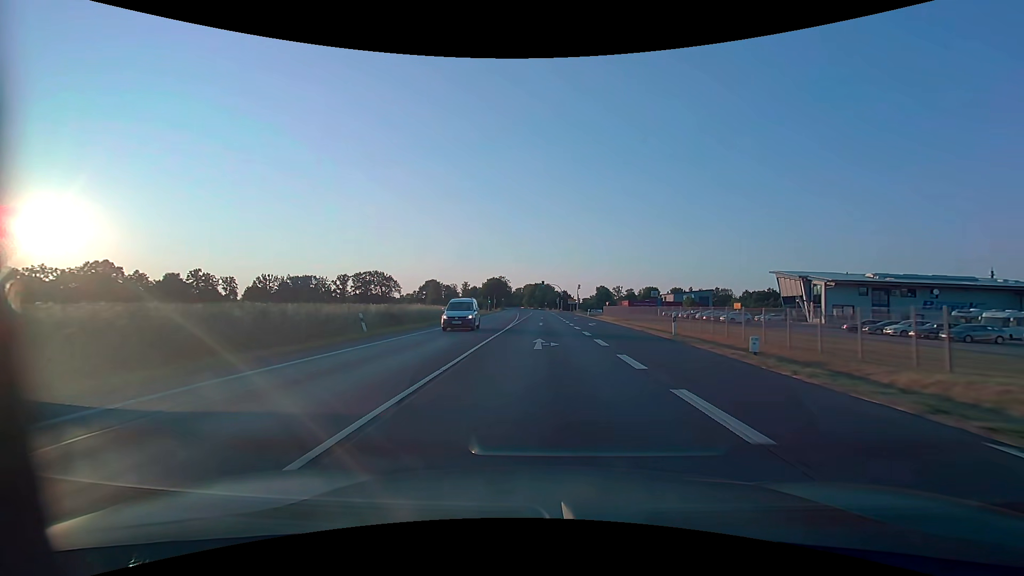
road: primary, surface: asphalt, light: Day
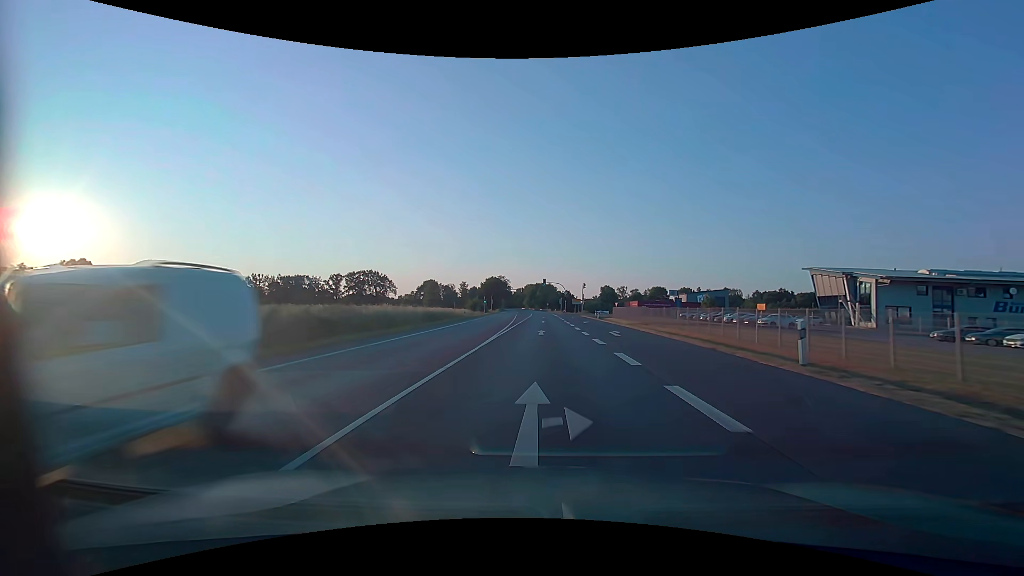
(0.0, +11.6) m; 0°
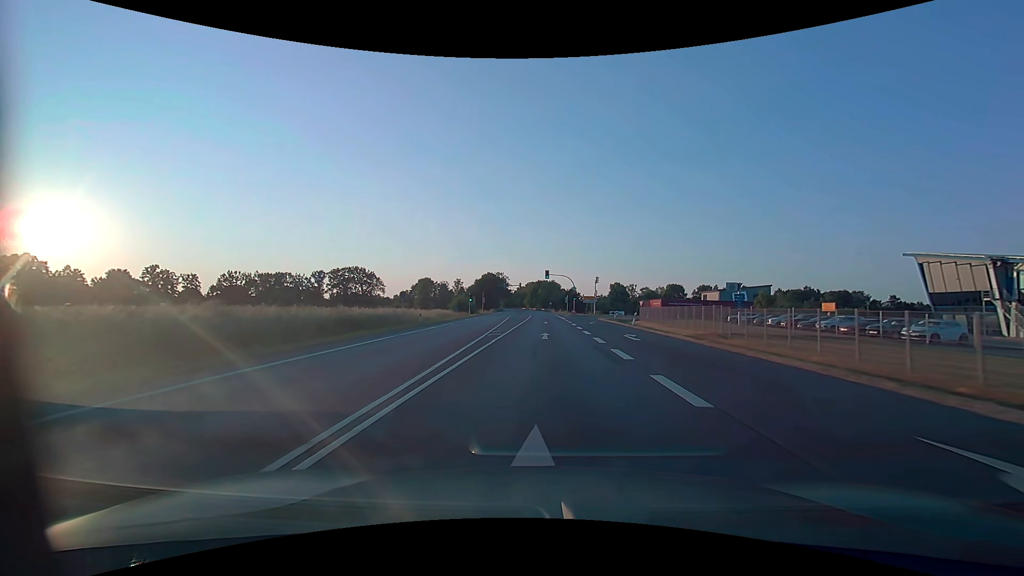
(-0.1, +23.3) m; 0°
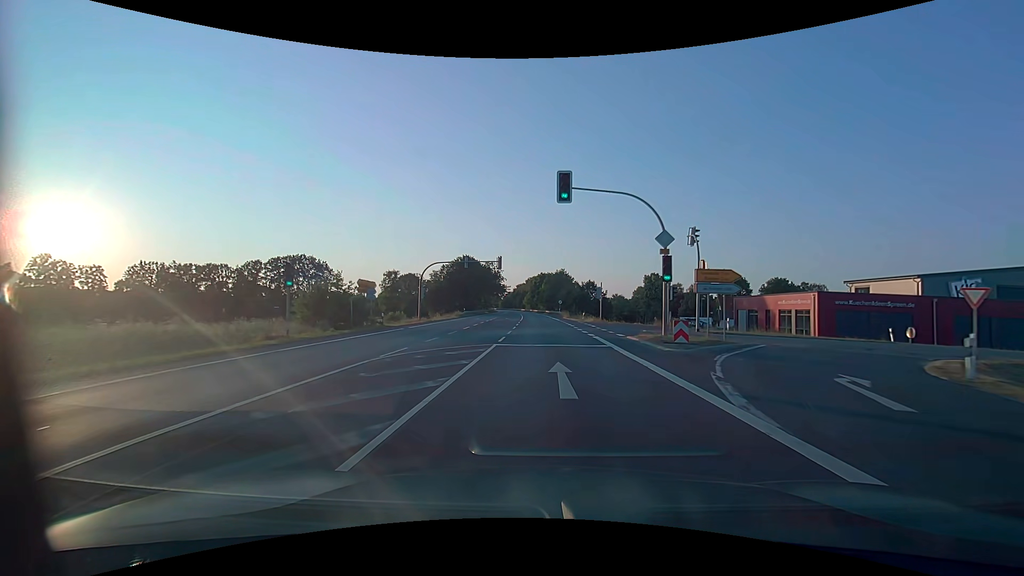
(-0.2, +58.1) m; -1°
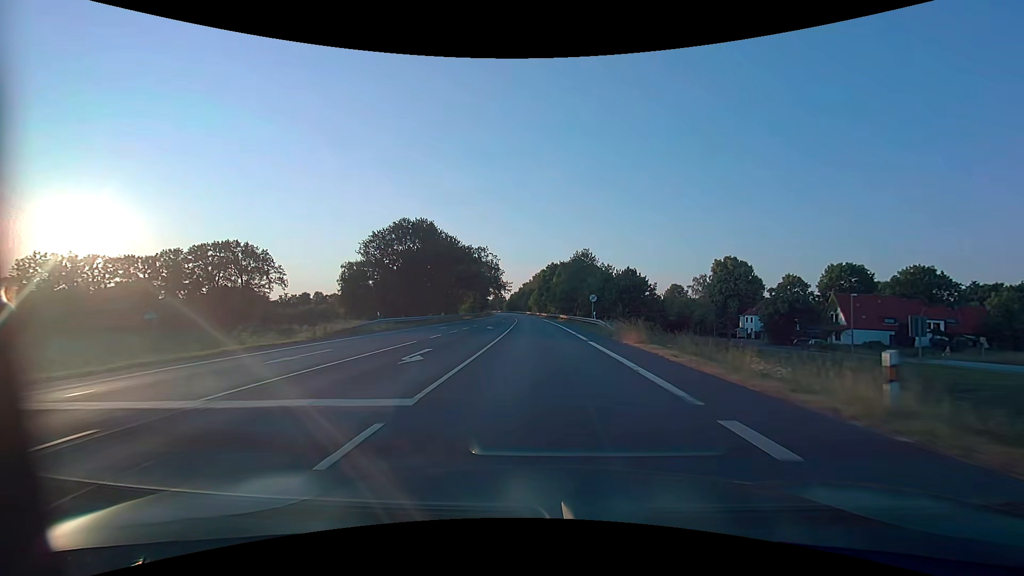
(-0.4, +47.3) m; -1°
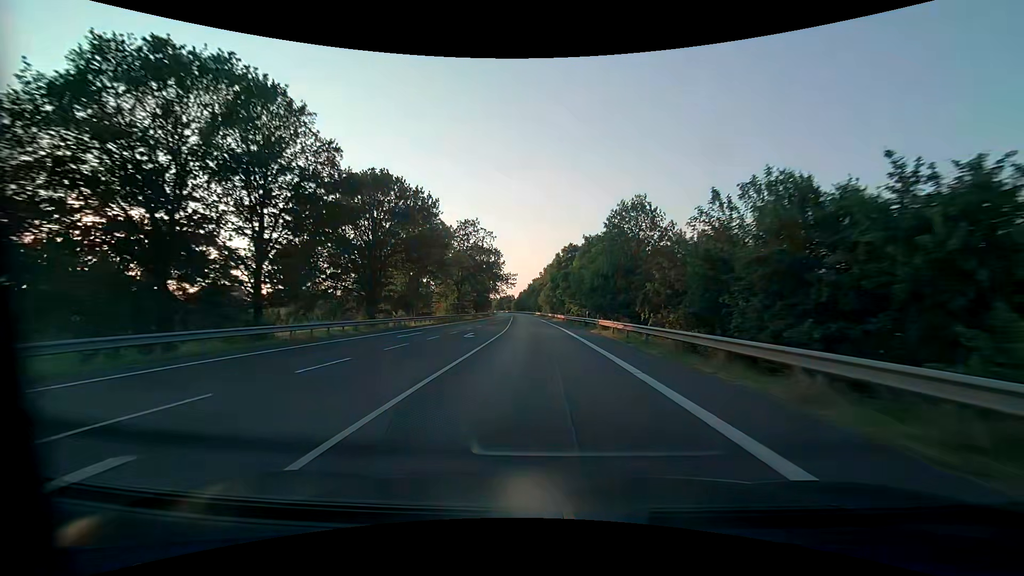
(-0.5, +38.5) m; -2°
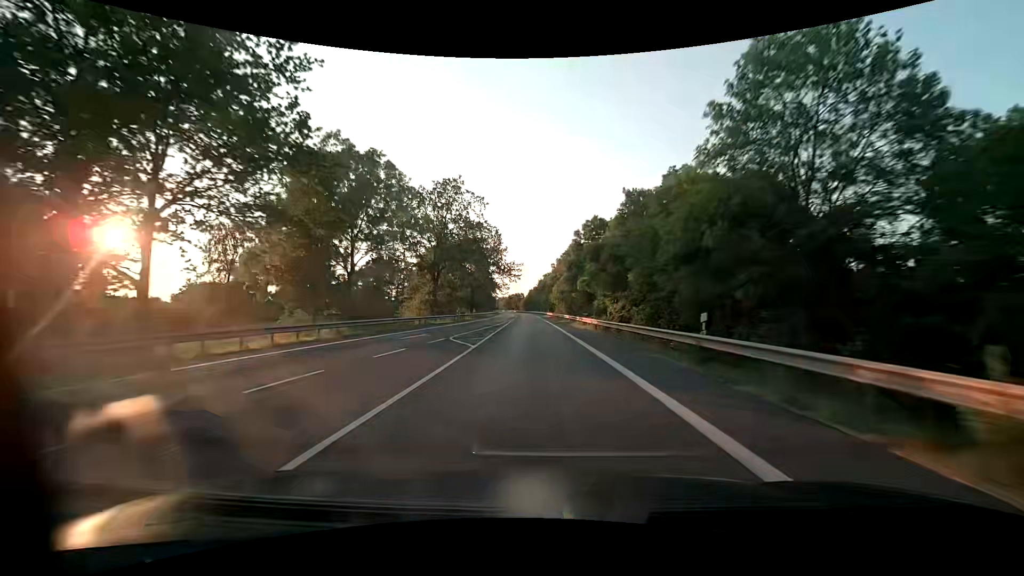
(-0.2, +27.6) m; -1°
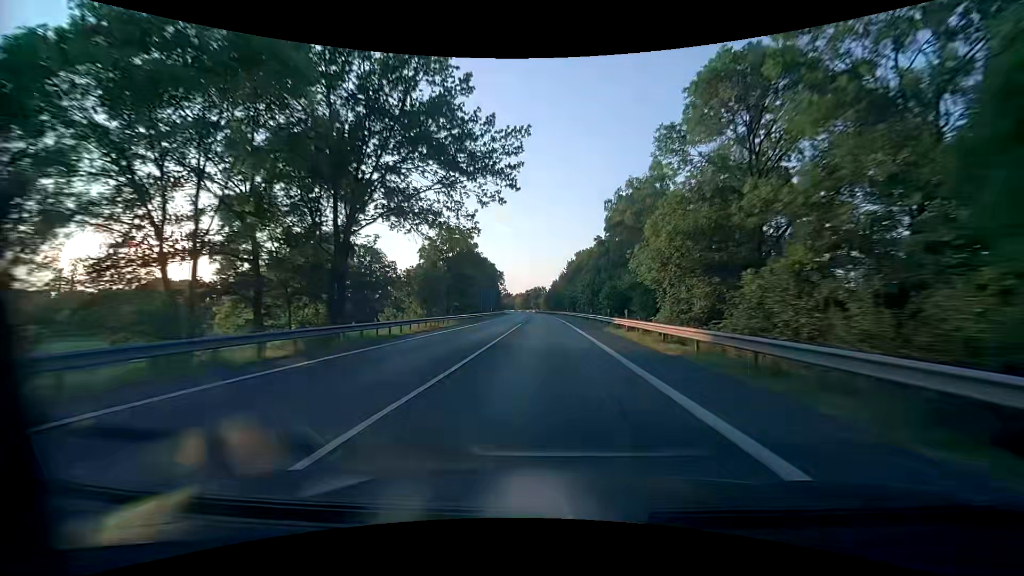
(-2.2, +74.6) m; -3°
(0, +10) (0, +20) (0, +30) (0, +40) (0, +50) (-1, +60) (-1, +70) (-1, +80) (-1, +90) (-2, +100) m
